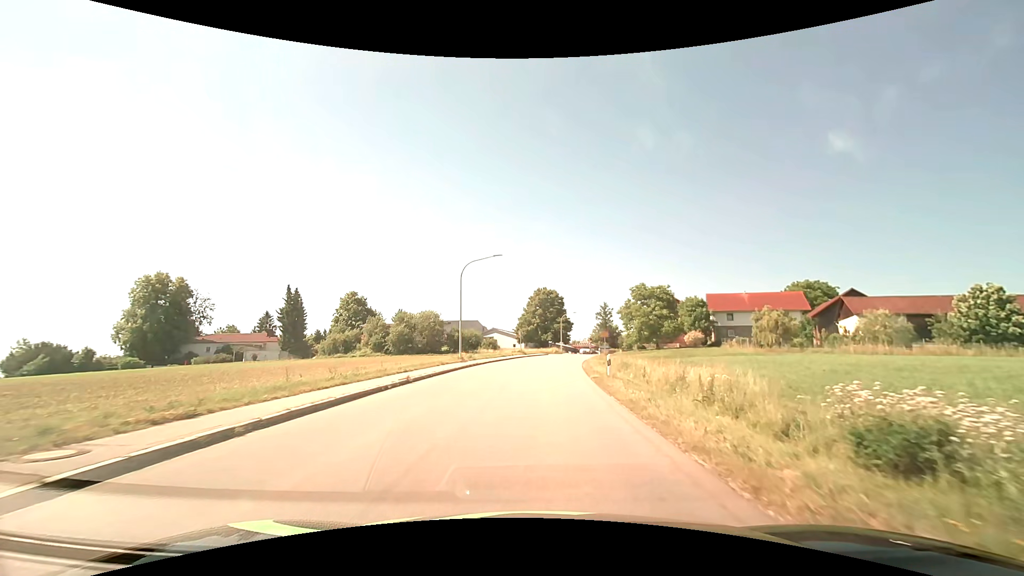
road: tertiary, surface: asphalt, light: Day
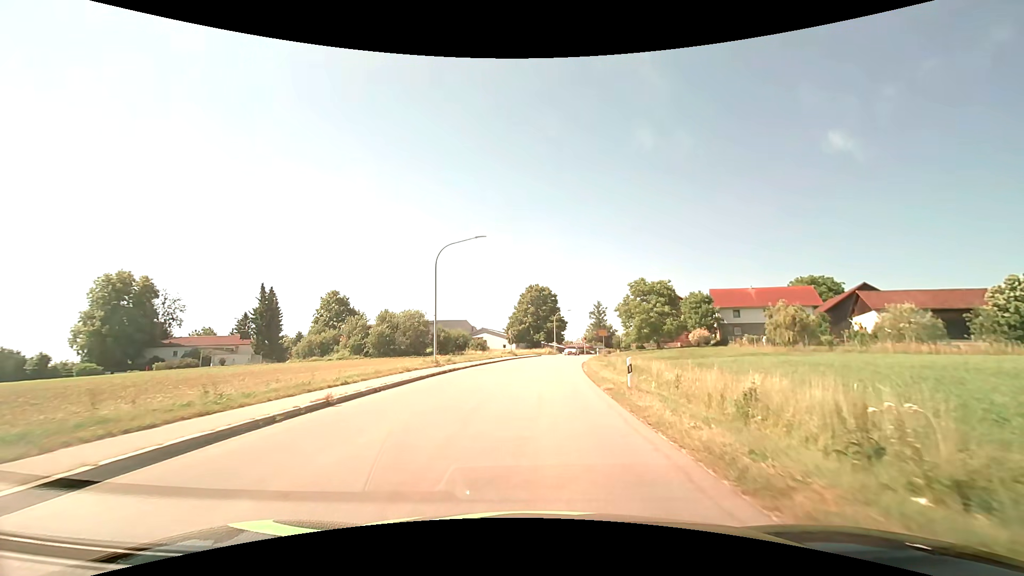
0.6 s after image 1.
(0.0, +6.1) m; +1°
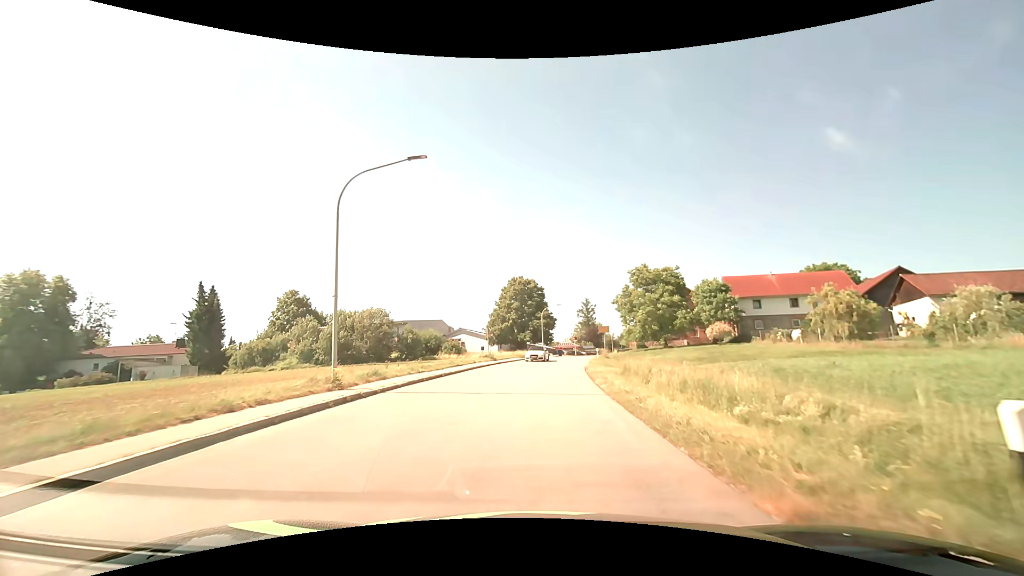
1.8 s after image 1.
(+0.2, +12.3) m; +2°
